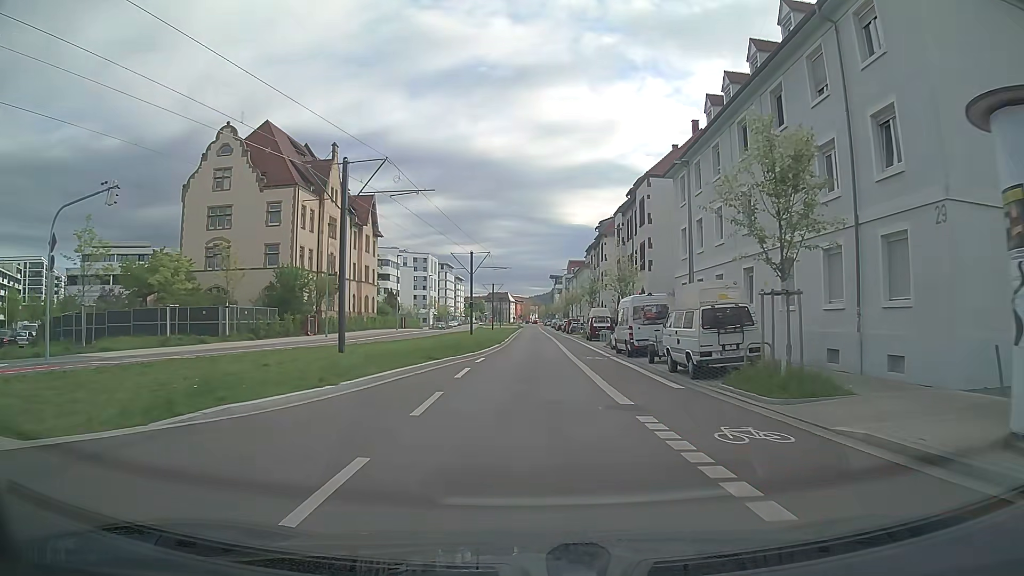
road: secondary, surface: asphalt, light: Day
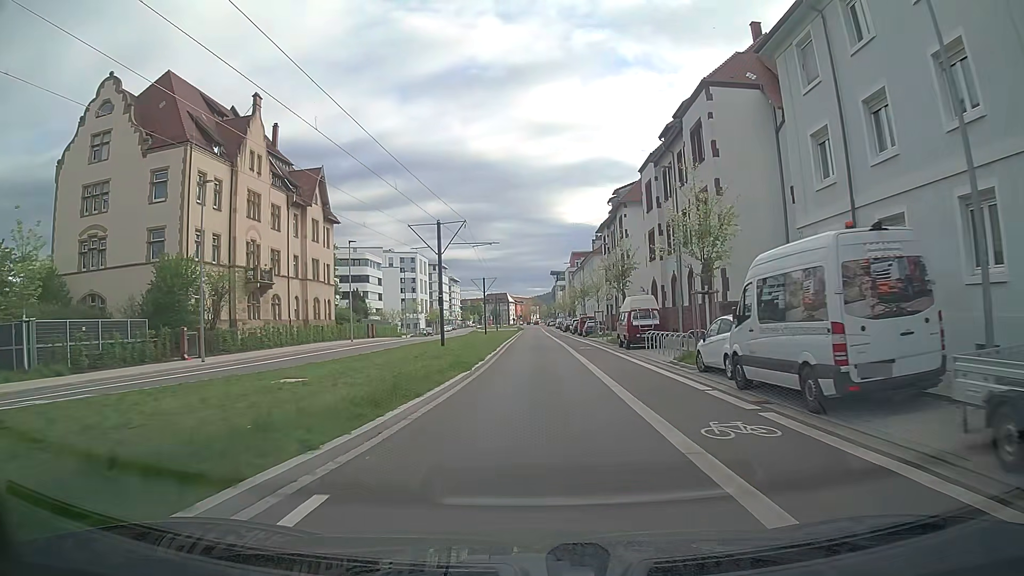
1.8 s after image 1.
(-0.1, +19.4) m; 0°
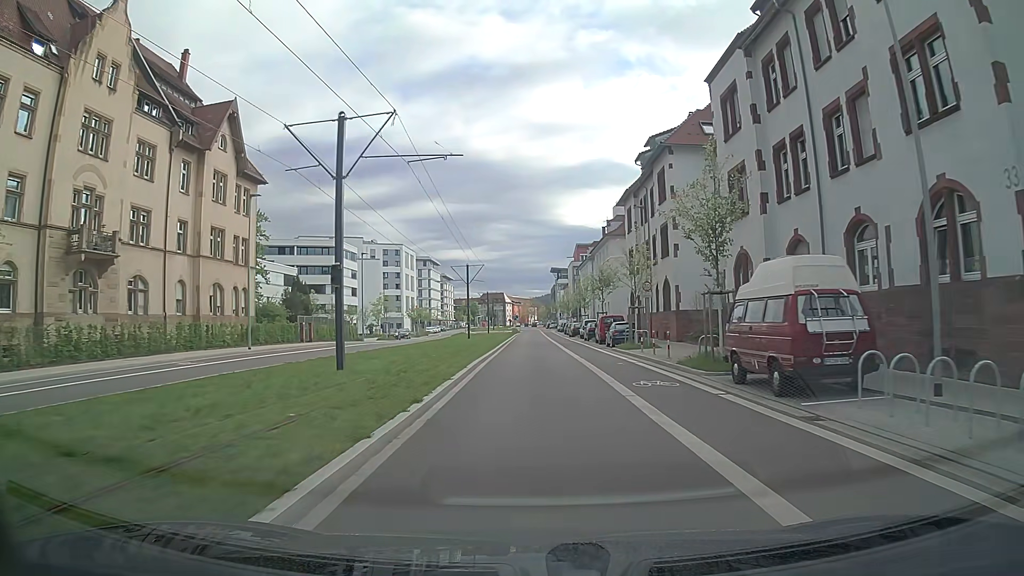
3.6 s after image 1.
(-0.1, +20.4) m; 0°
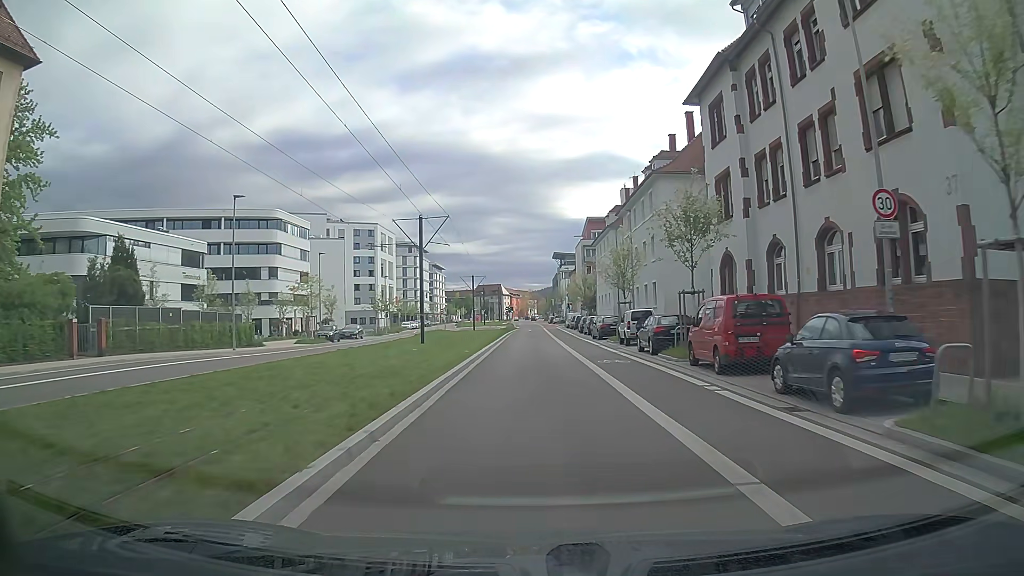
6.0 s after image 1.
(-0.1, +27.9) m; 0°
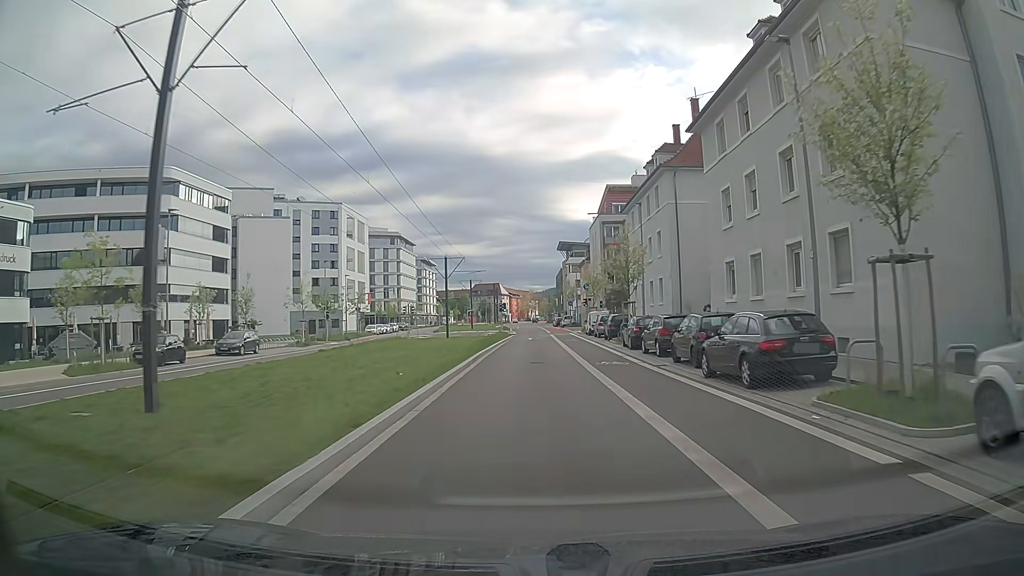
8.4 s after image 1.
(-0.1, +28.5) m; 0°
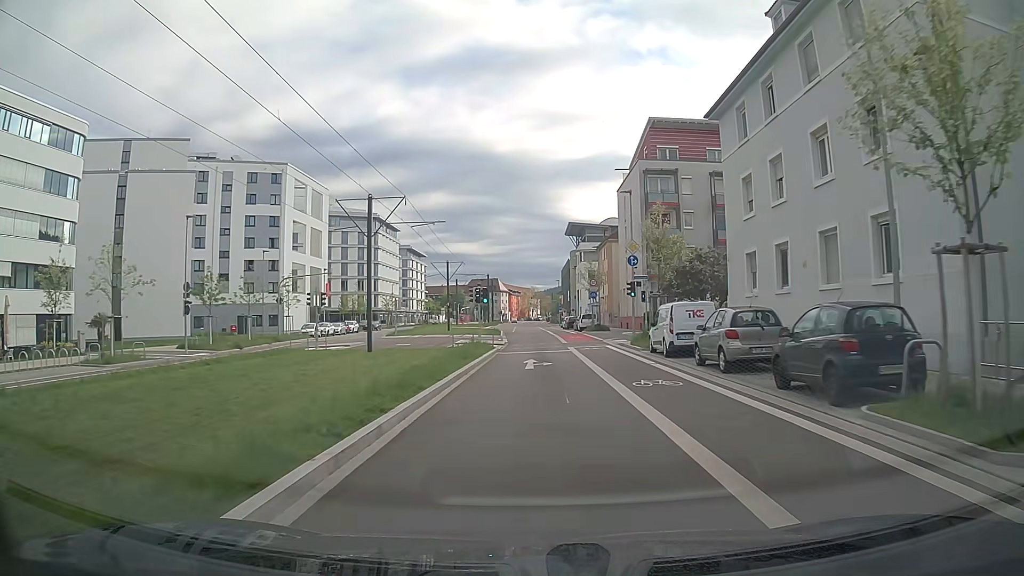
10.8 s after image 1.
(-0.2, +28.9) m; -1°
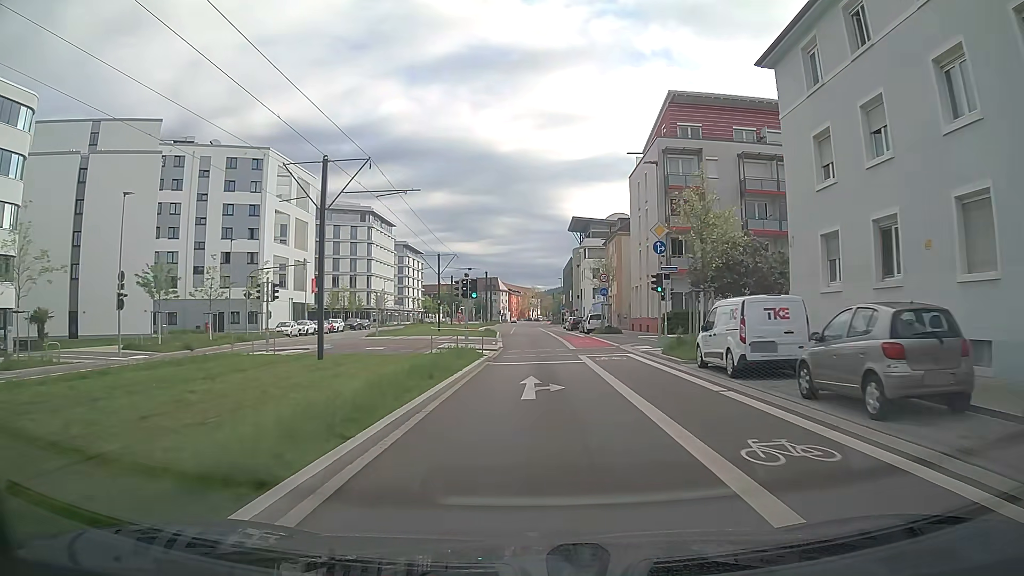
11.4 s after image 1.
(+0.1, +7.3) m; 0°
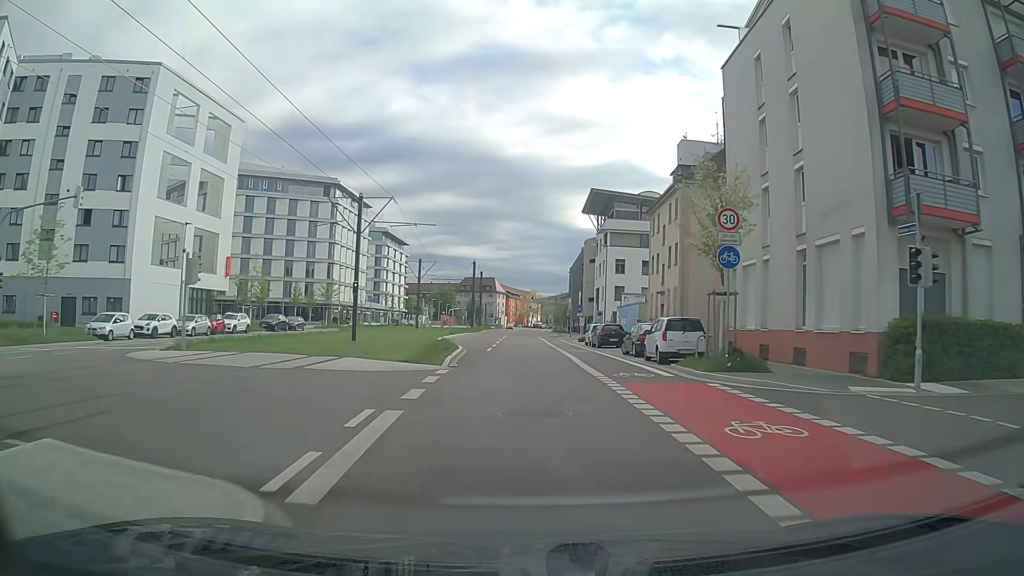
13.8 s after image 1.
(+0.2, +29.4) m; 0°
(0, +10) (0, +20) (-1, +30) (-2, +40) (-2, +50) (-3, +60) (-3, +70) (-4, +80) (-4, +90) (-4, +100) m
